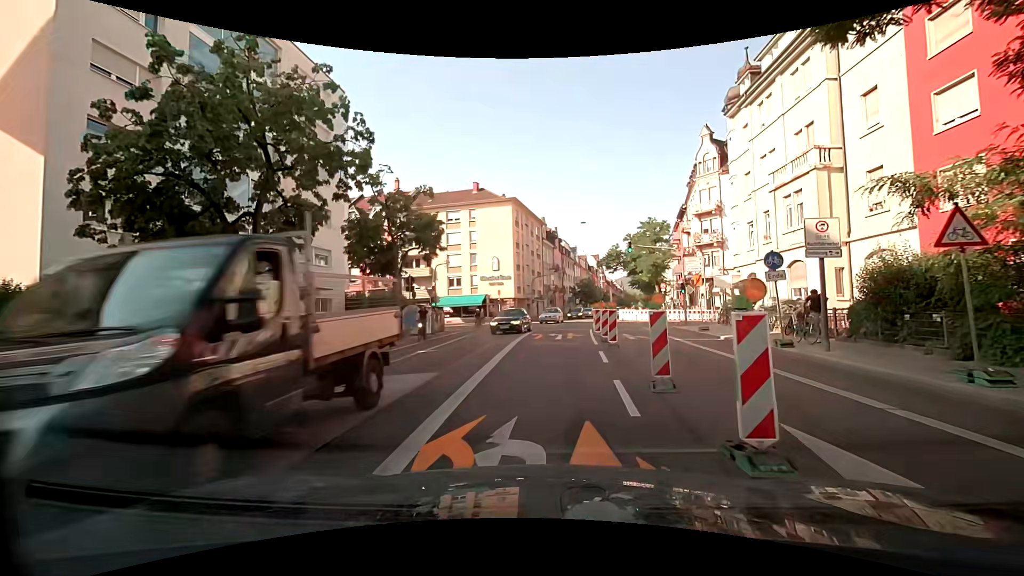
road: secondary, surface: asphalt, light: Day
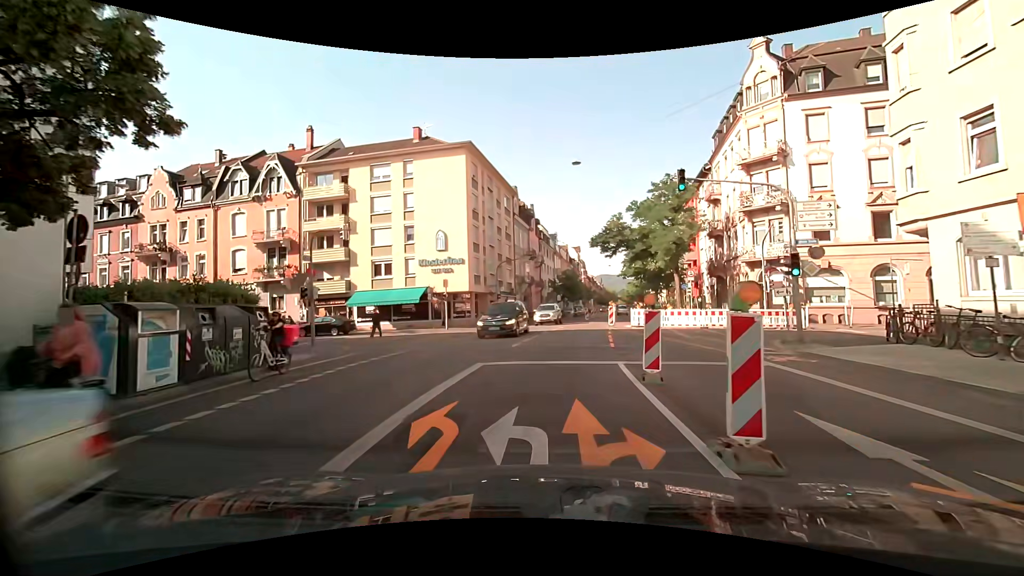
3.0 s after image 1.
(+0.3, +19.6) m; +2°
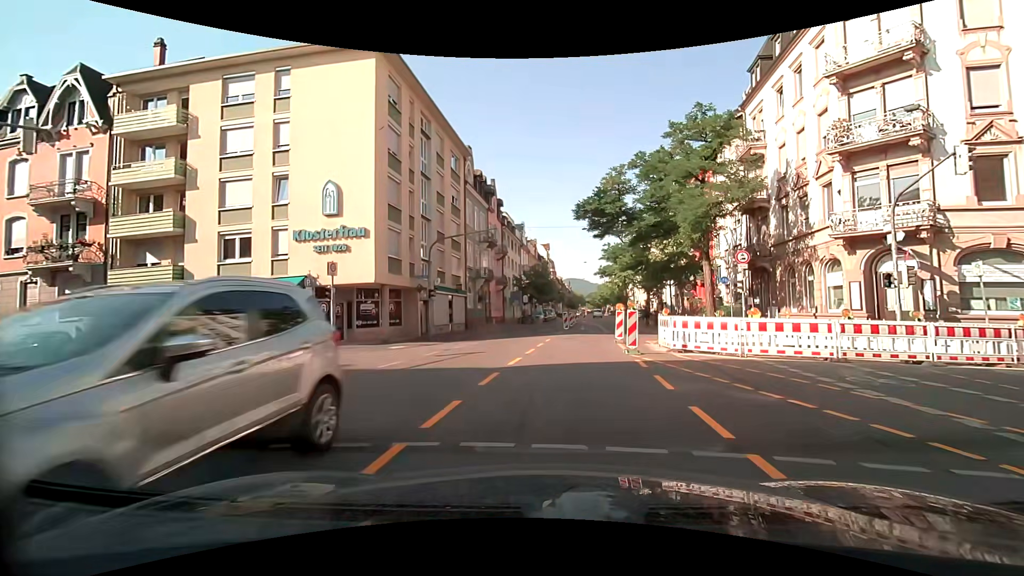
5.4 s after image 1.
(+0.4, +15.7) m; +3°
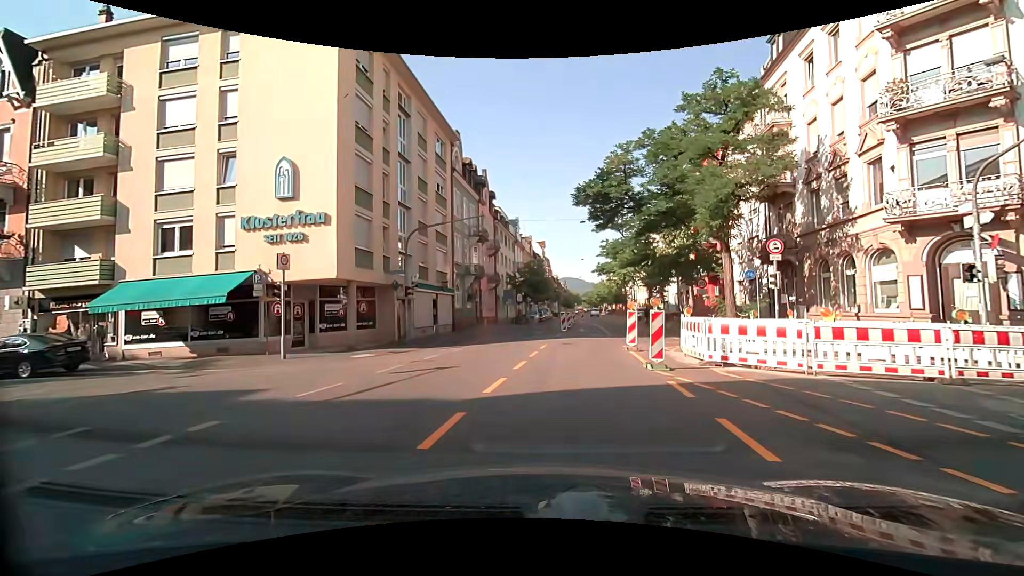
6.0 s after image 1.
(+0.1, +3.8) m; +2°
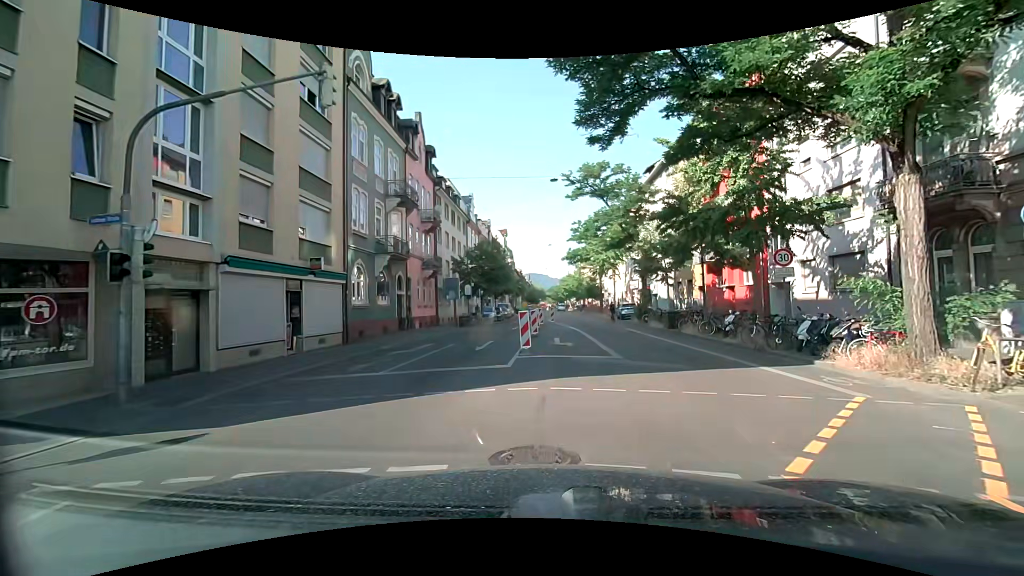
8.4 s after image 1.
(+0.4, +14.4) m; +2°
